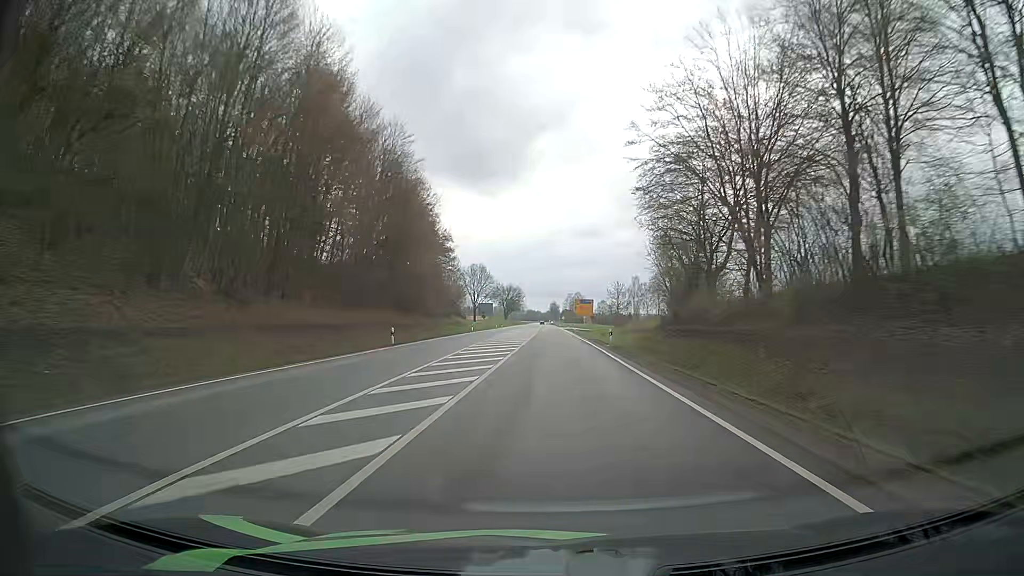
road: primary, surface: asphalt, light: Day
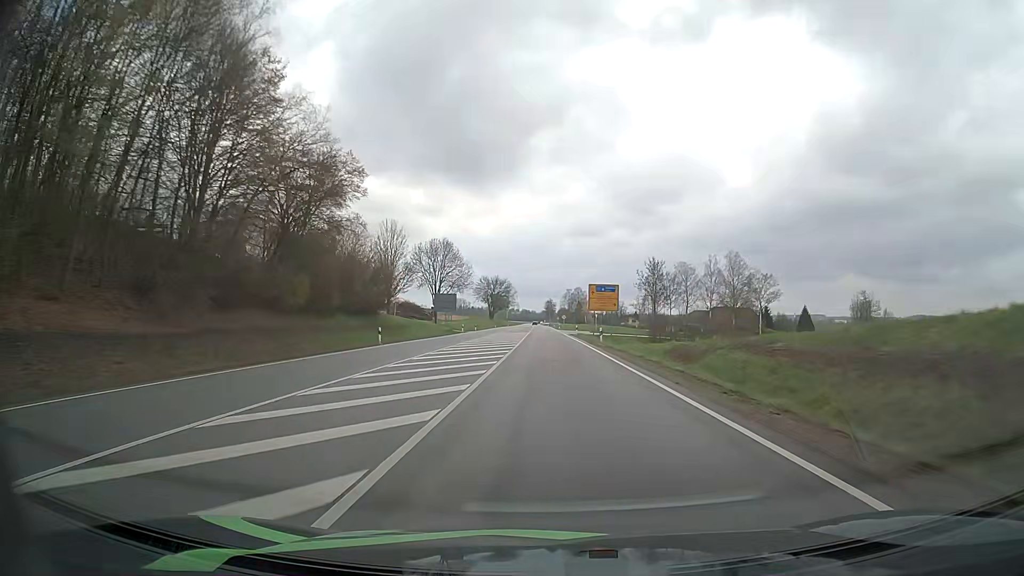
(+0.1, +48.0) m; 0°
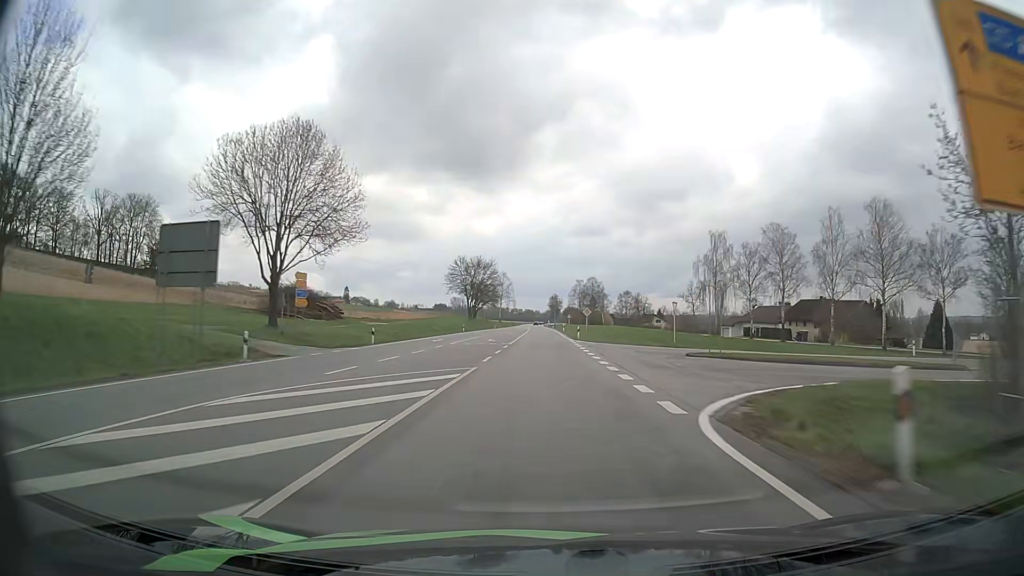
(-0.1, +64.0) m; 0°
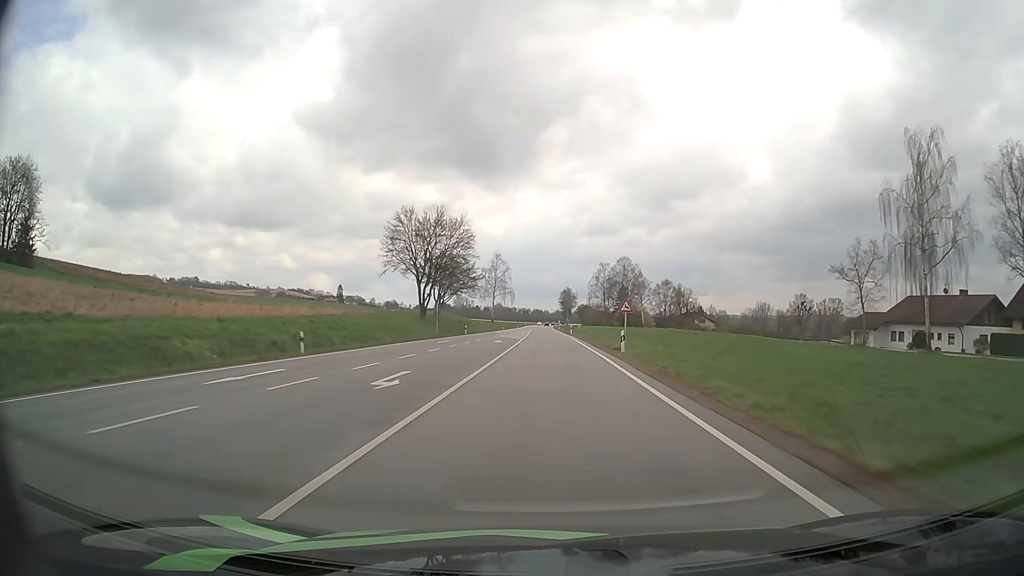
(-0.5, +63.9) m; -1°
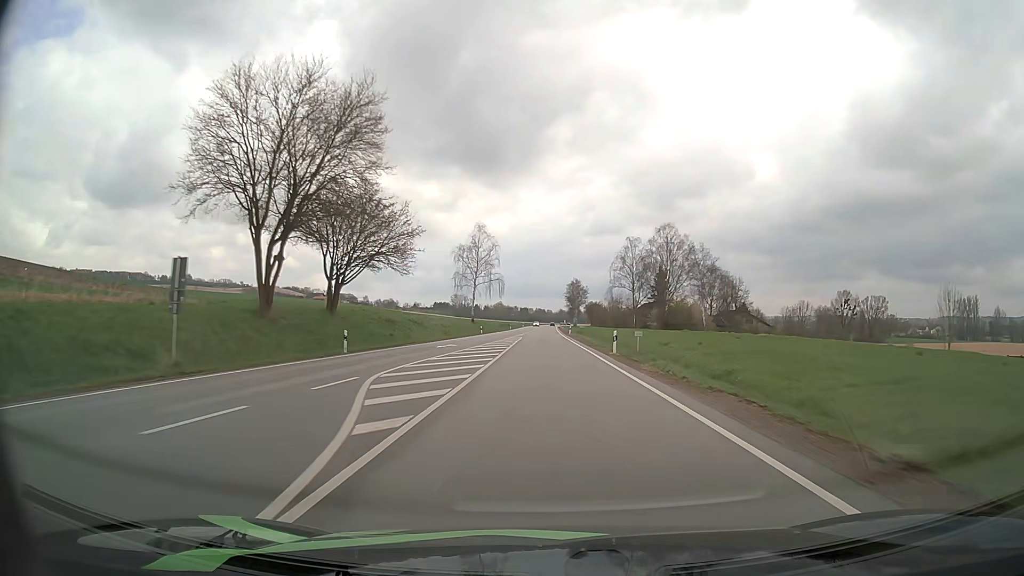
(-0.1, +47.9) m; 0°
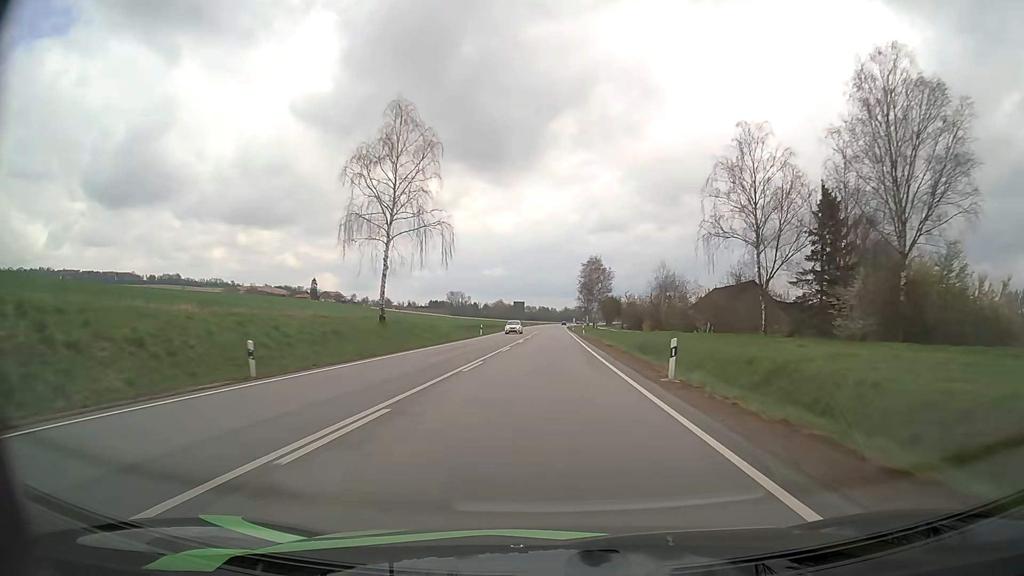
(-0.1, +63.9) m; 0°
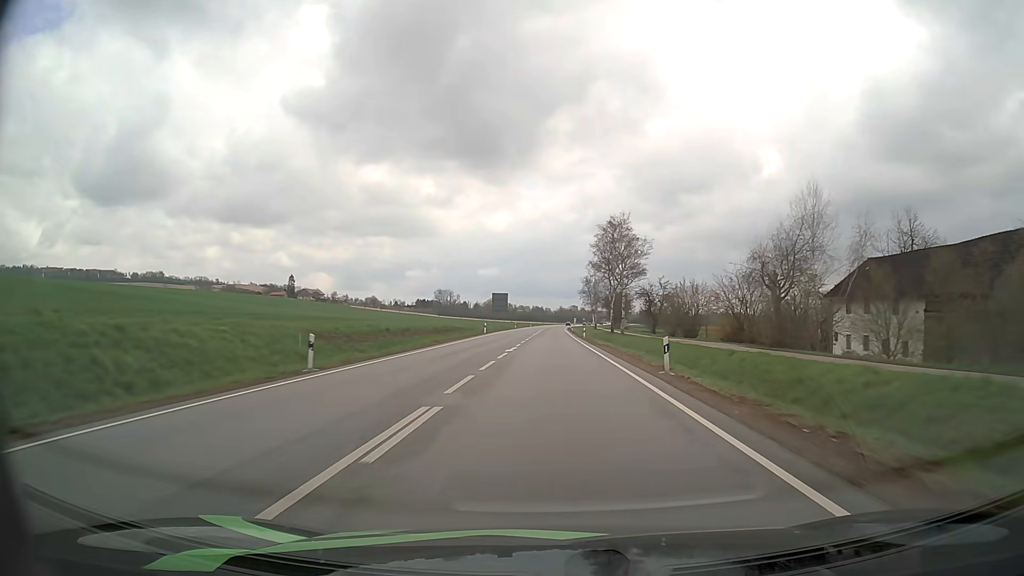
(+0.1, +47.9) m; 0°
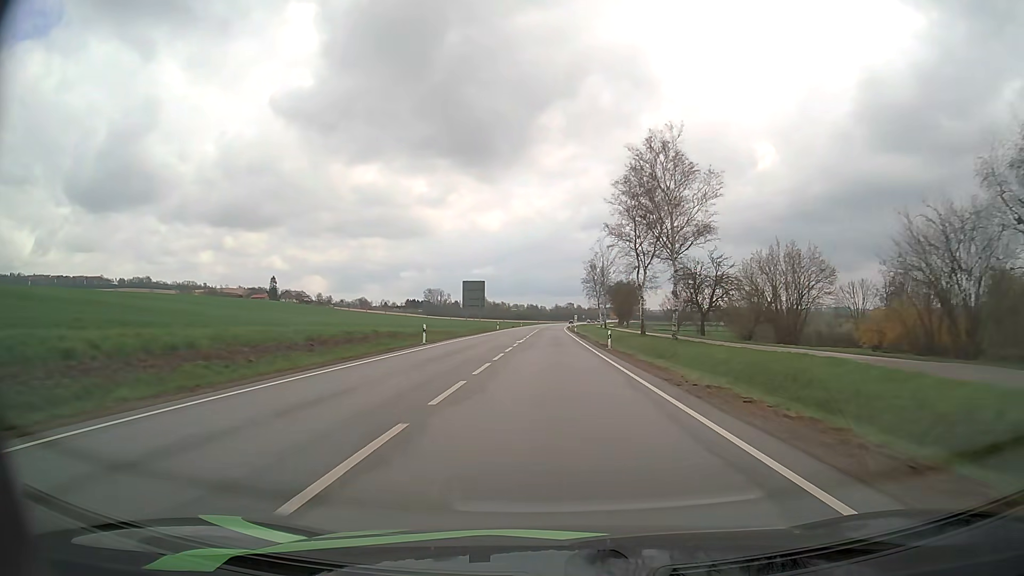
(+0.3, +31.9) m; +1°
(0, +10) (0, +20) (0, +30) (0, +40) (0, +50) (0, +60) (0, +70) (0, +80) (0, +90) (+1, +100) m
